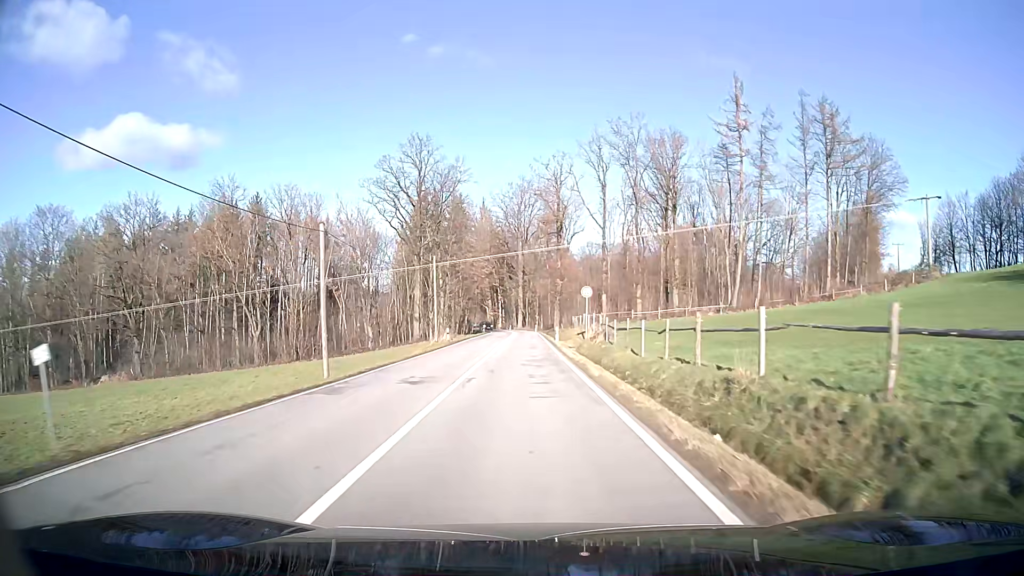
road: secondary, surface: asphalt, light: Day
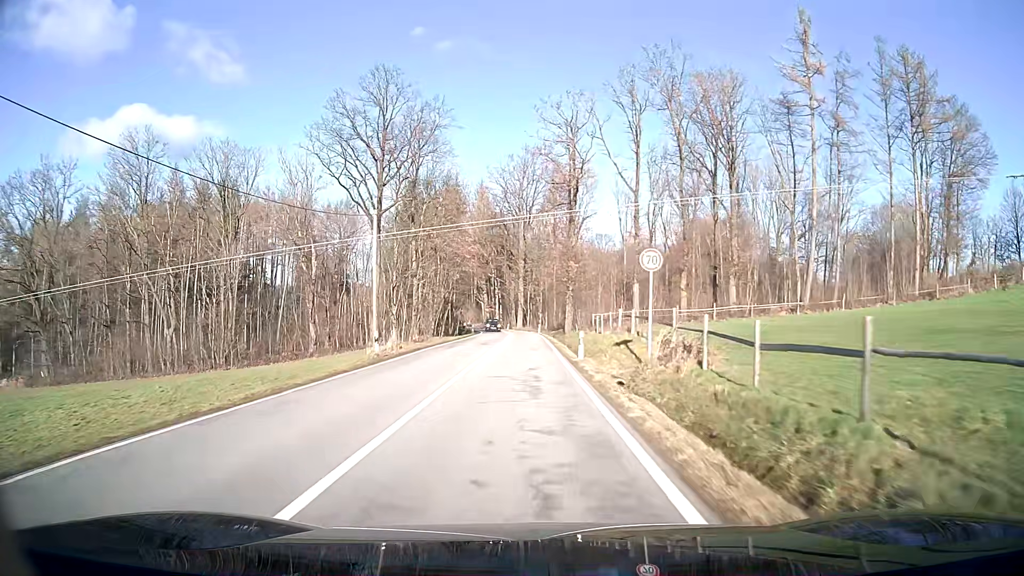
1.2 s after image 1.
(0.0, +20.2) m; 0°
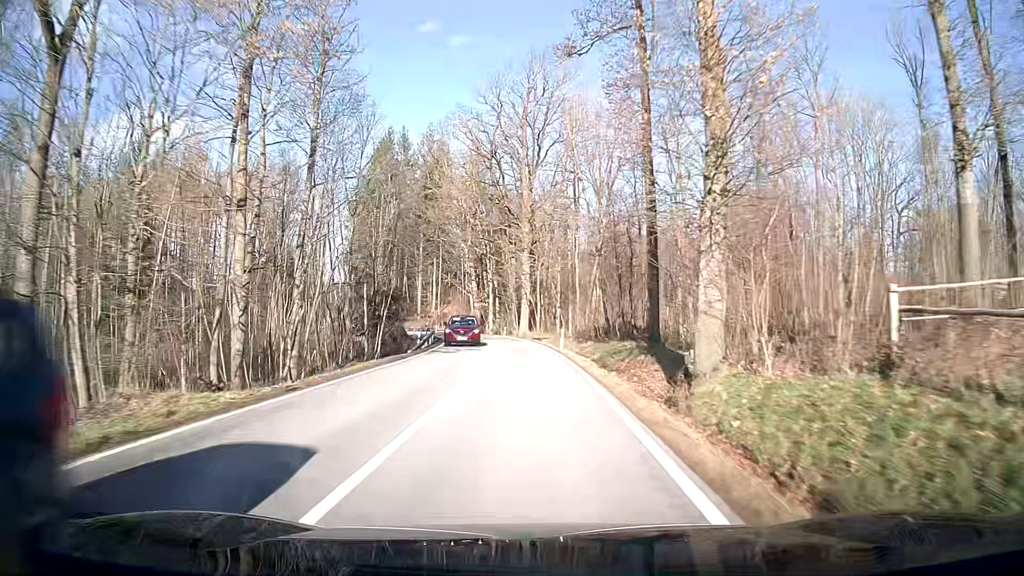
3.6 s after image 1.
(-0.3, +39.3) m; -1°
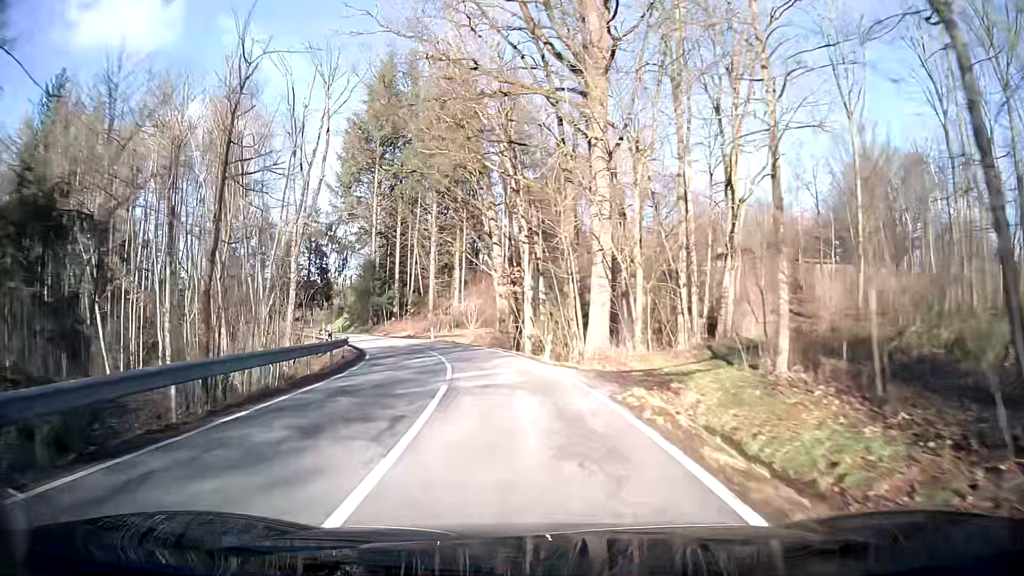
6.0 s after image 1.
(-1.3, +37.7) m; -6°
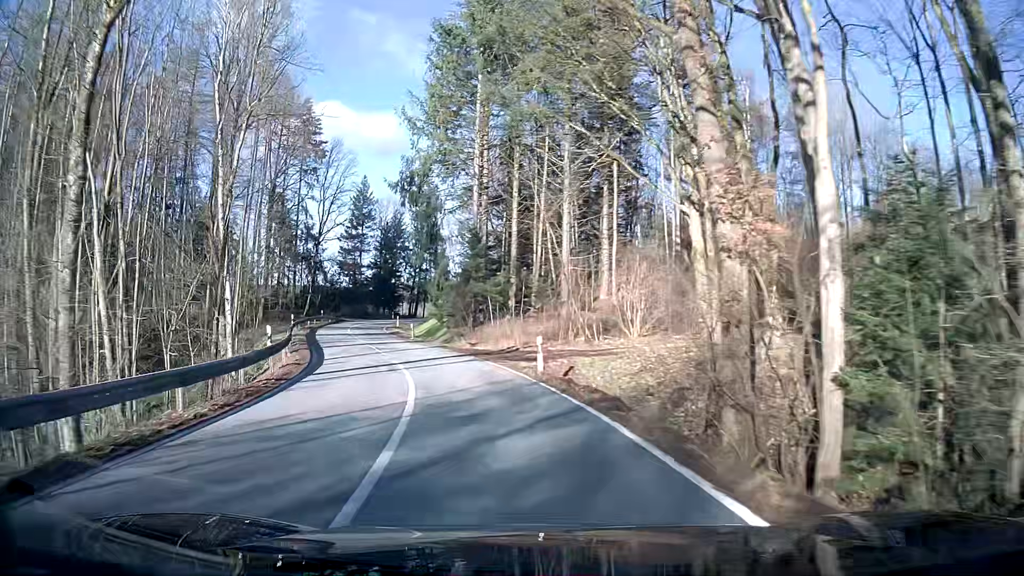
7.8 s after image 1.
(-3.1, +27.7) m; -14°
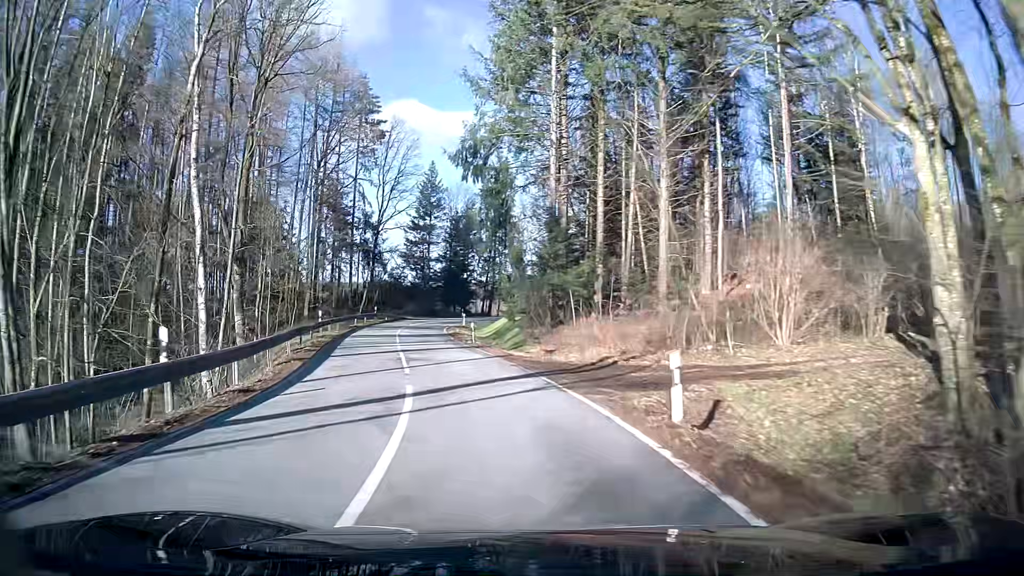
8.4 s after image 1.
(-0.5, +9.2) m; -6°
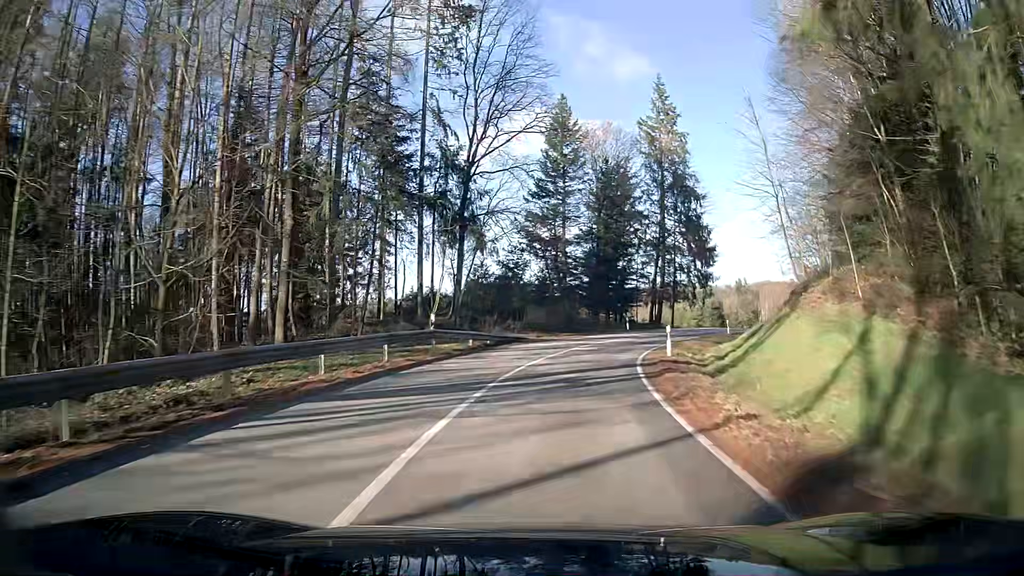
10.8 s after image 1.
(-4.6, +35.9) m; -7°
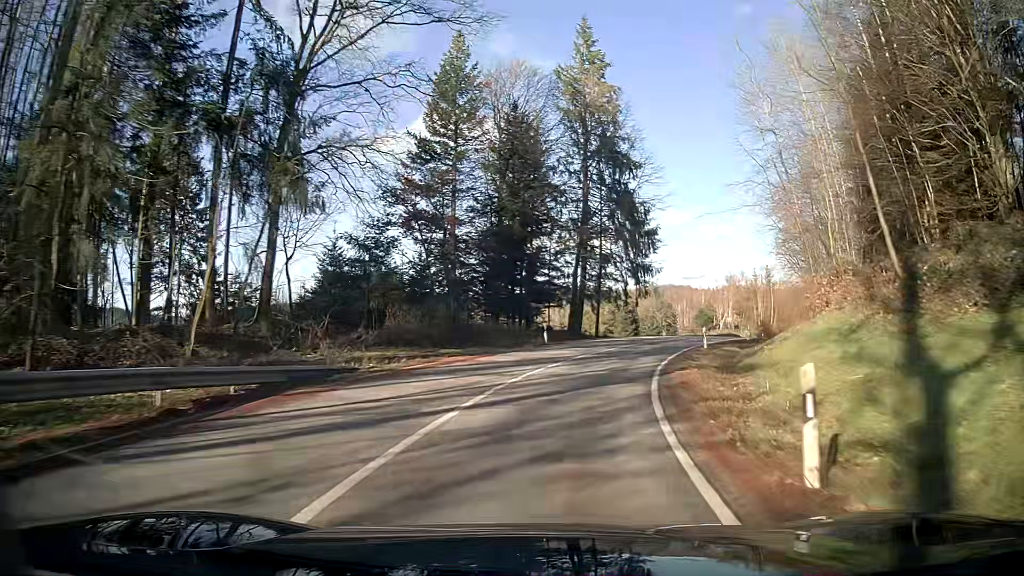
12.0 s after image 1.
(+1.2, +16.9) m; +9°
